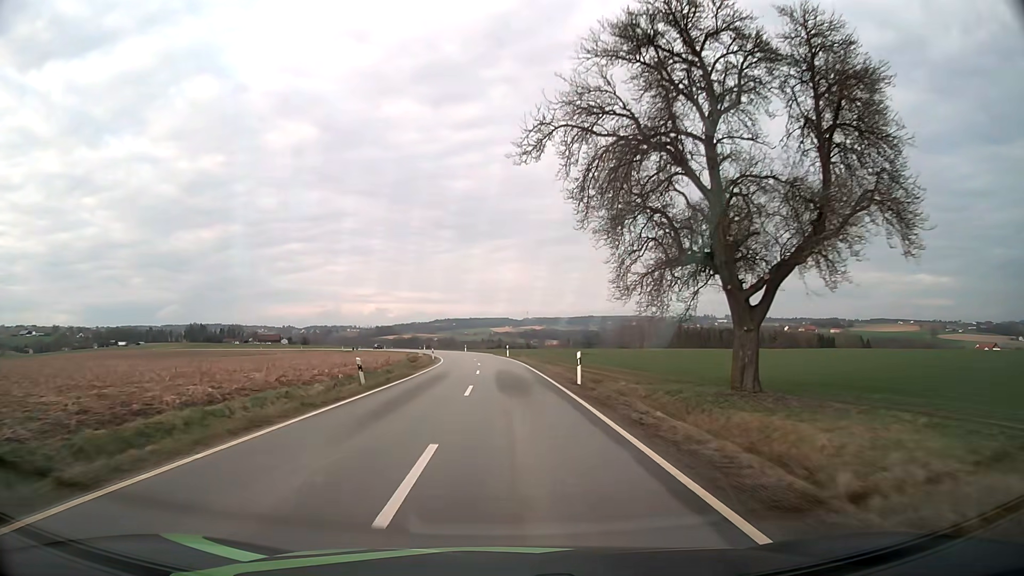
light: Day
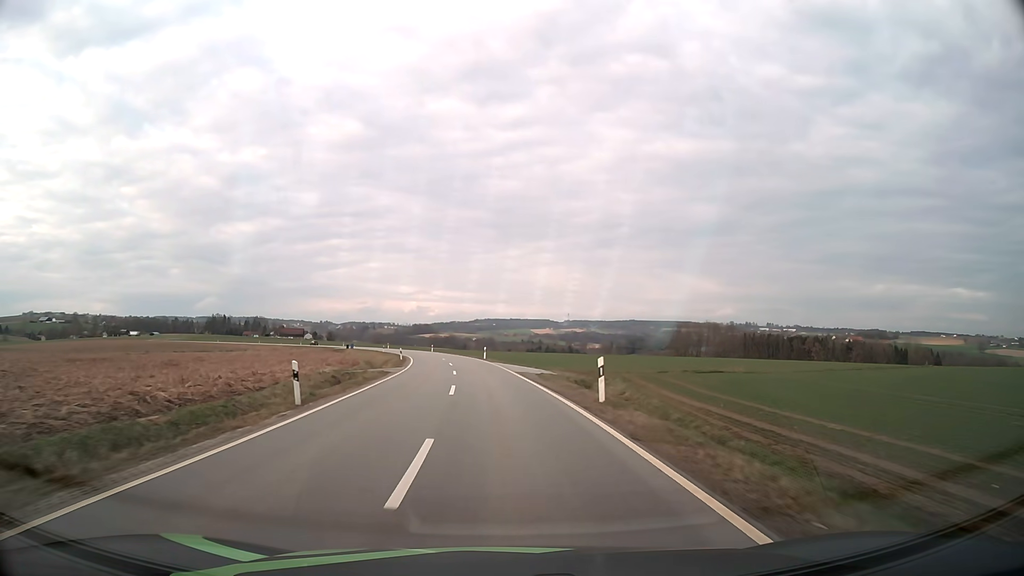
(-1.1, +48.3) m; -3°
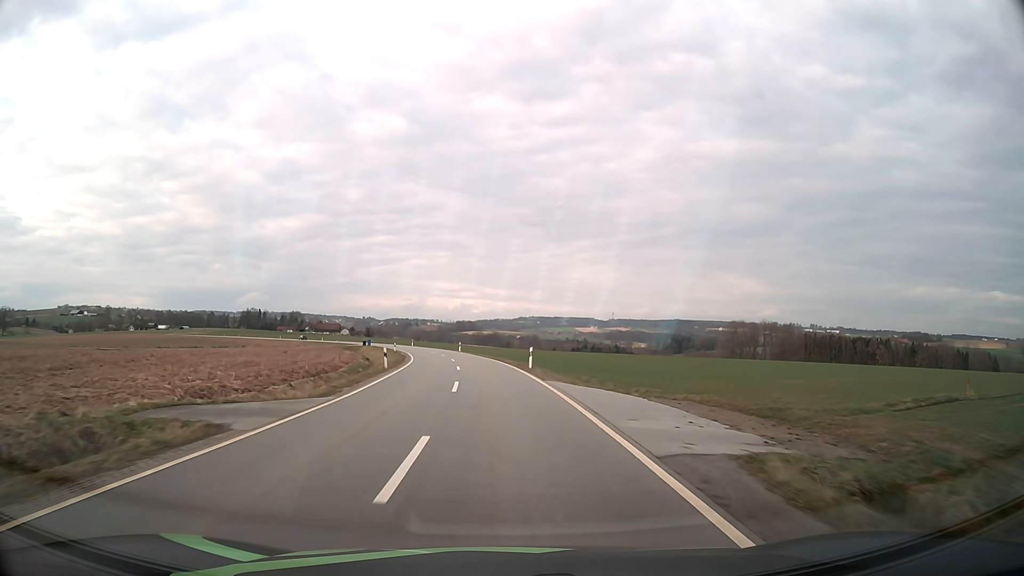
(-0.8, +24.3) m; -4°
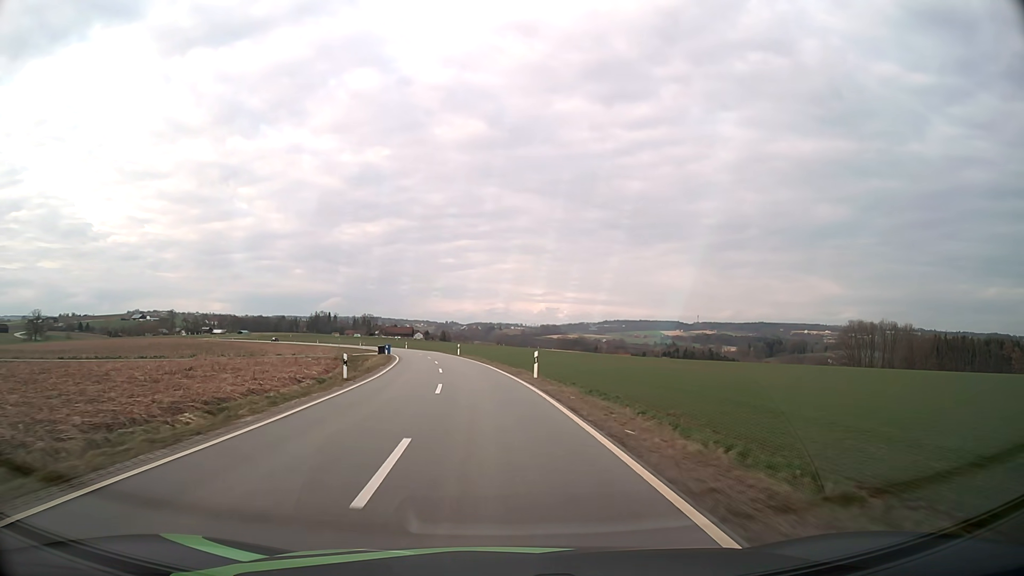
(-2.8, +49.0) m; -7°
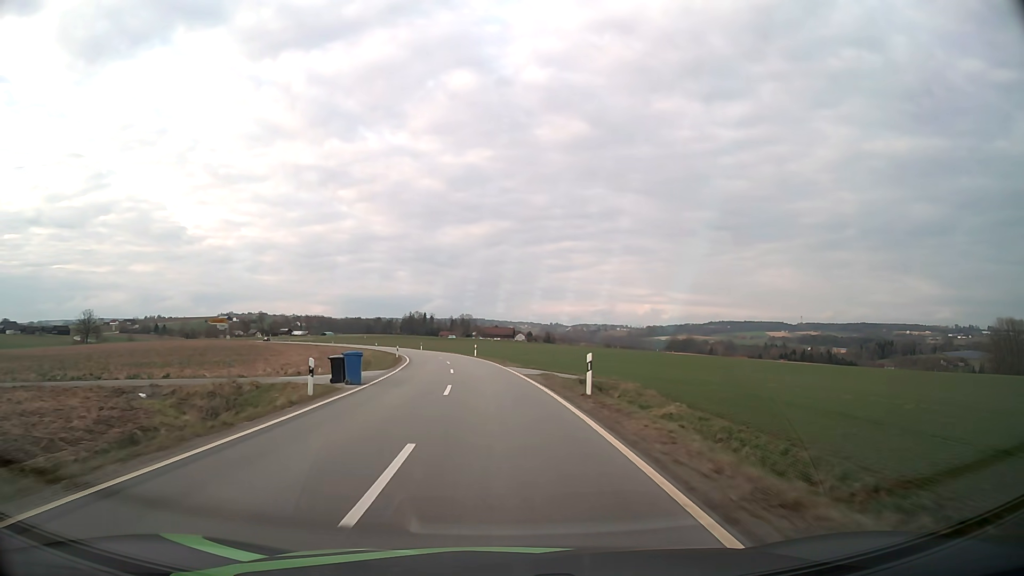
(-4.0, +49.3) m; -9°
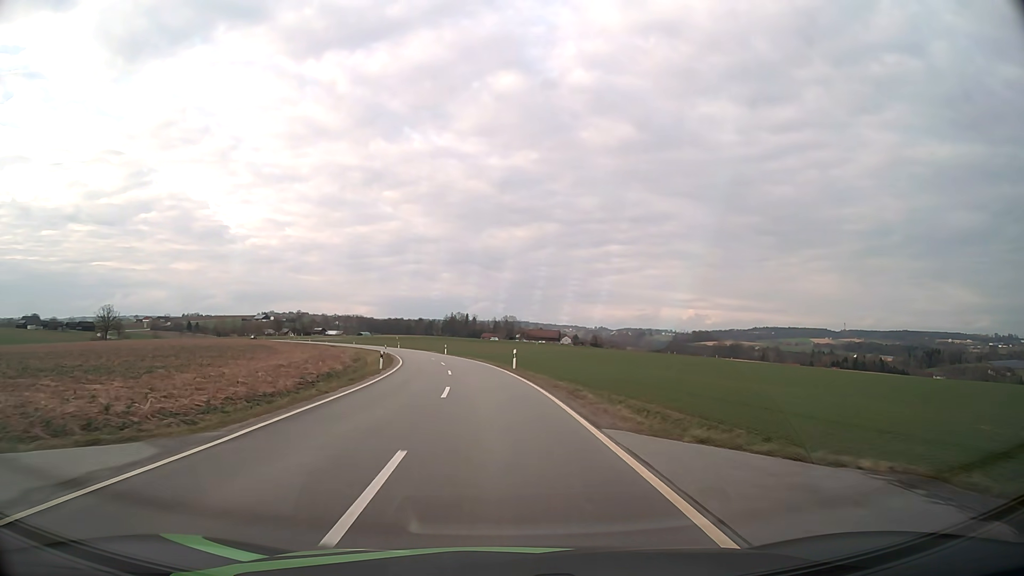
(-0.9, +24.9) m; -4°
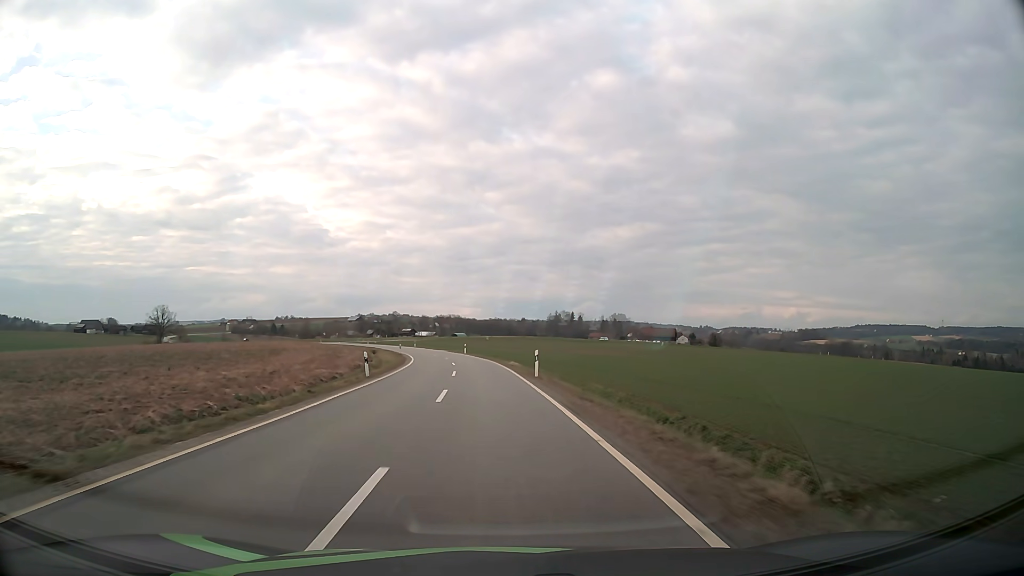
(-3.7, +49.9) m; -9°
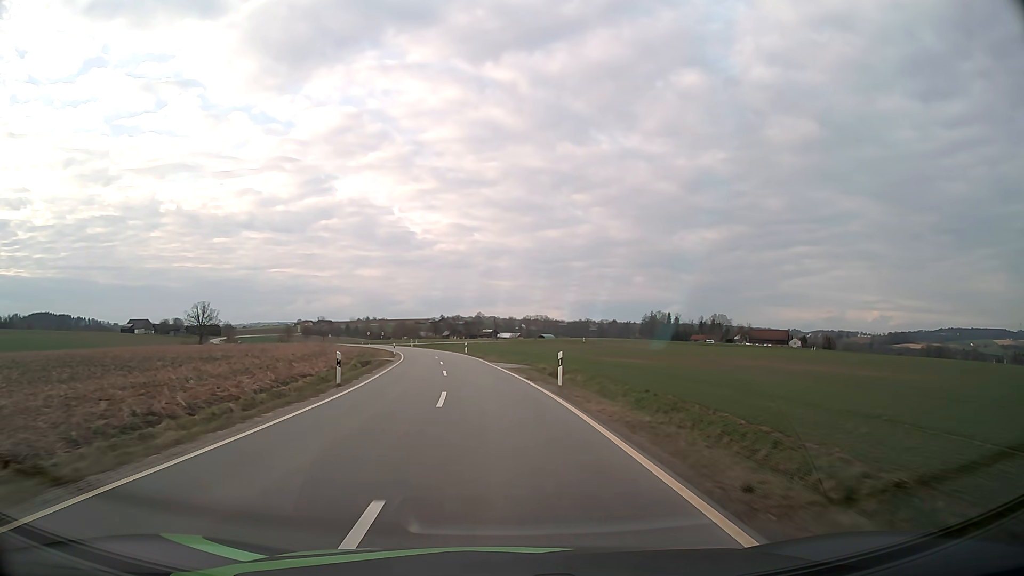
(-3.2, +50.4) m; -7°
(0, +10) (-1, +20) (-1, +30) (-2, +40) (-4, +50) (-5, +60) (-7, +70) (-9, +79) (-12, +89) (-14, +99) m
